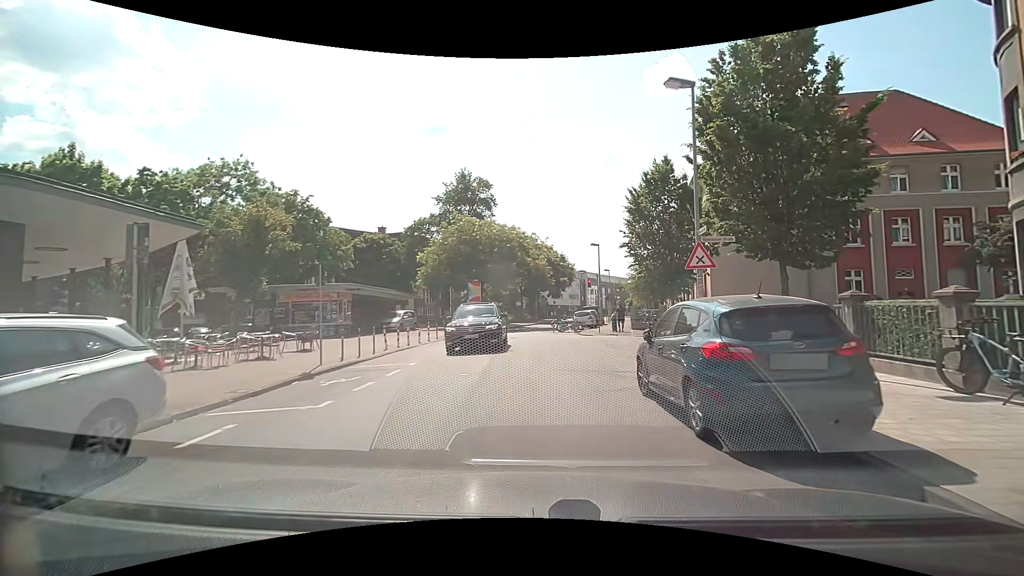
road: residential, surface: asphalt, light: Day
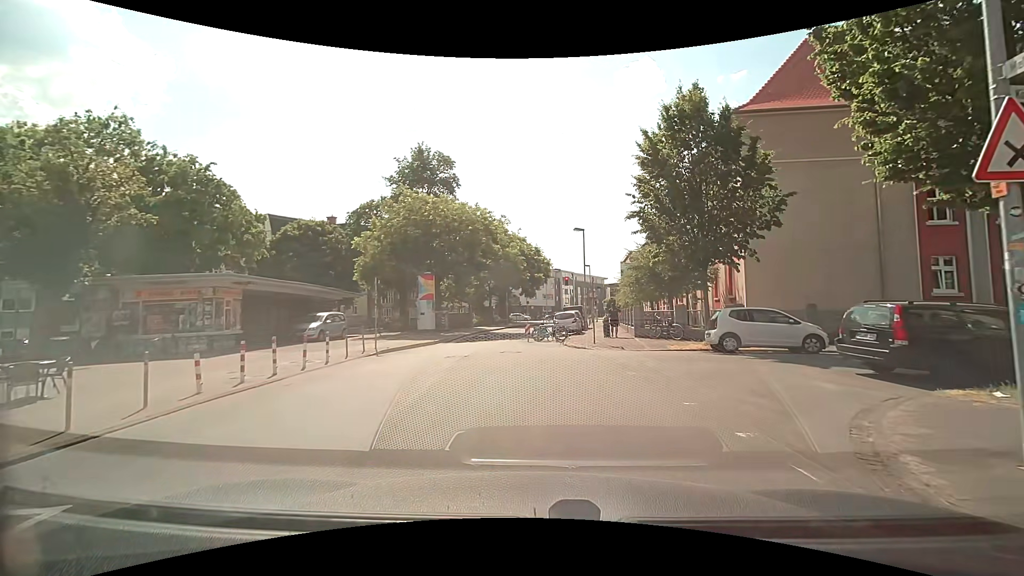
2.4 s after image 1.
(+0.2, +9.4) m; +1°
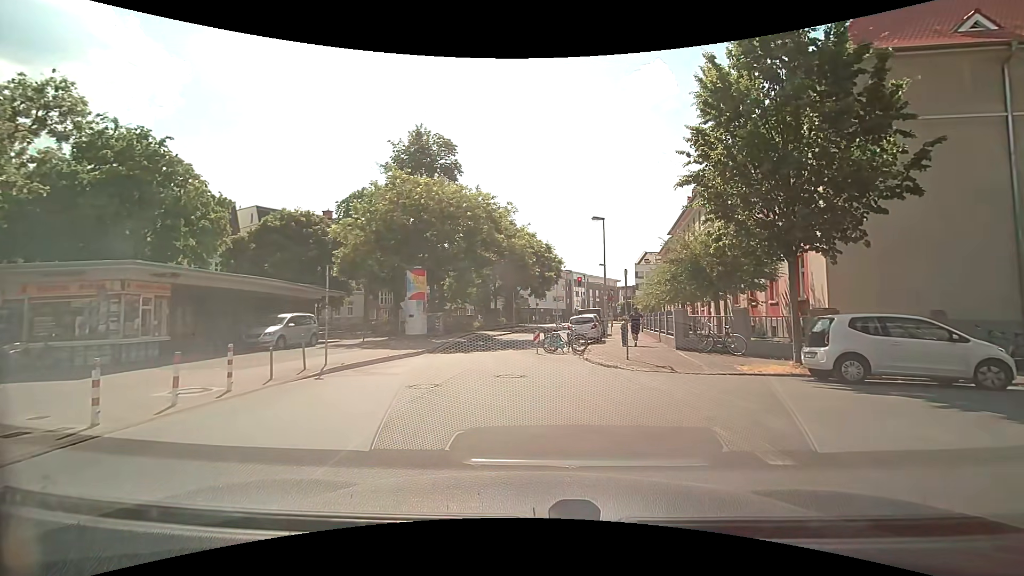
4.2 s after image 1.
(+0.2, +5.6) m; +1°
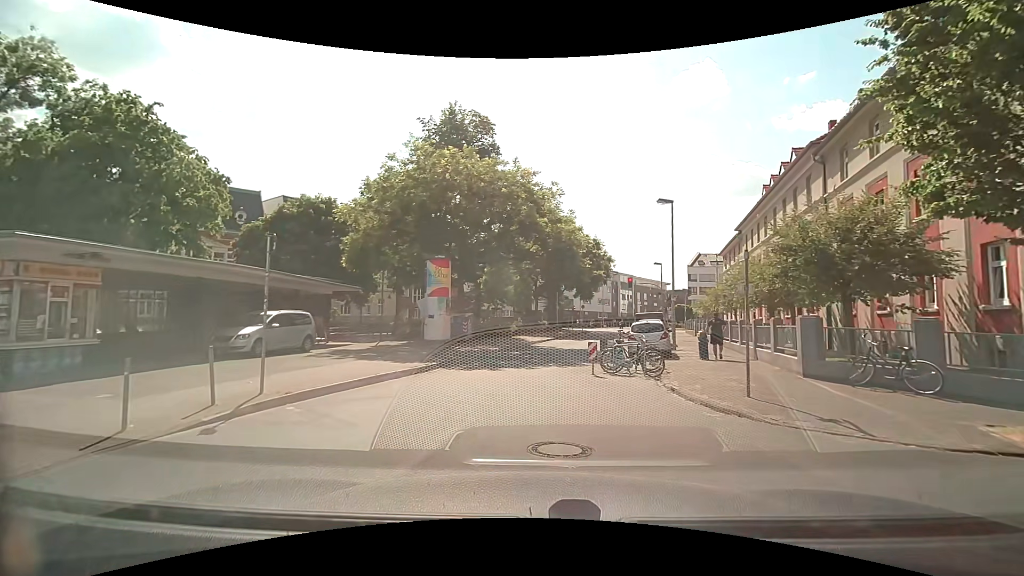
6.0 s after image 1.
(-0.2, +5.7) m; -4°
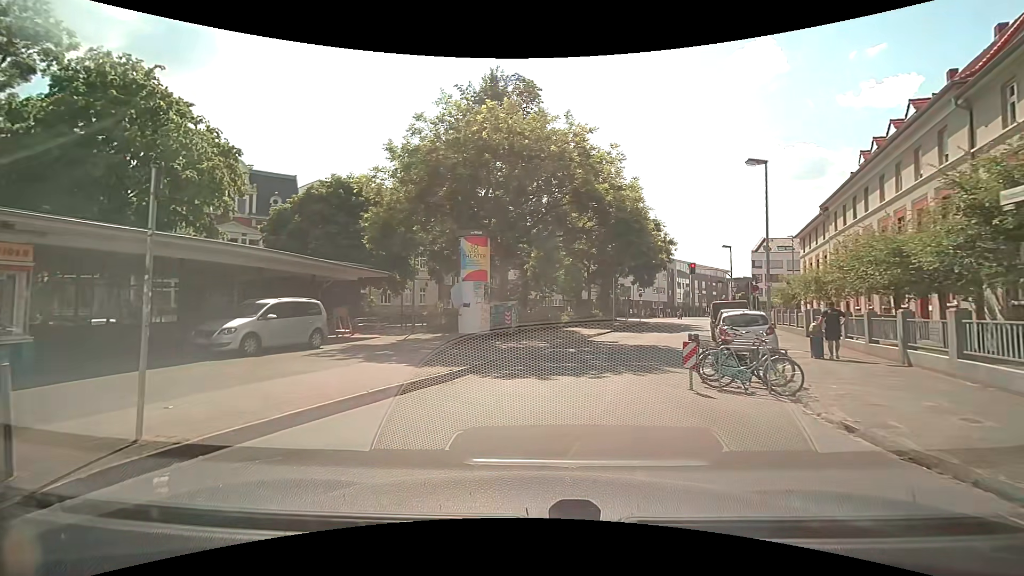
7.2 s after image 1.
(-0.2, +4.2) m; -6°
